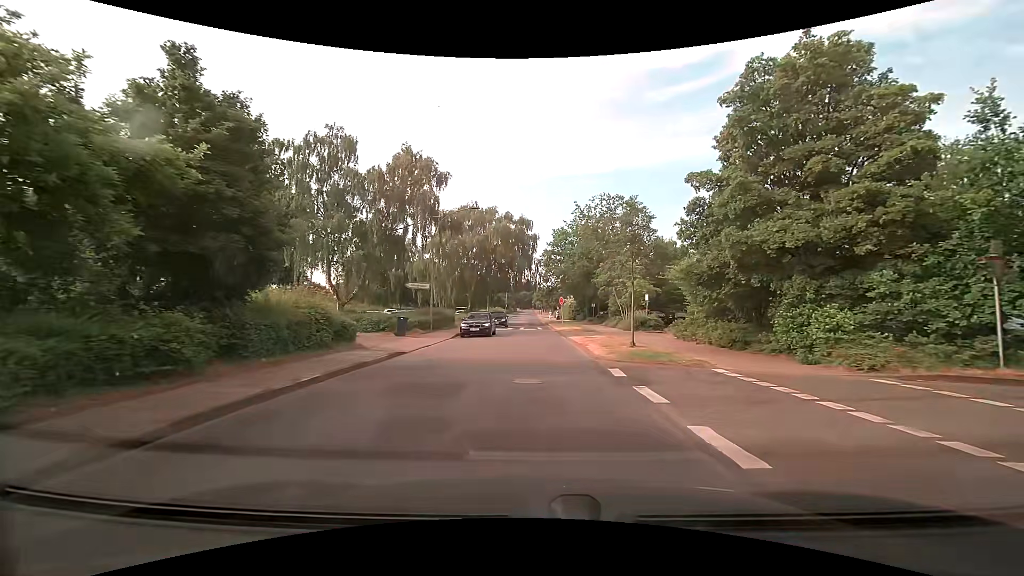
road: residential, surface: asphalt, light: Day
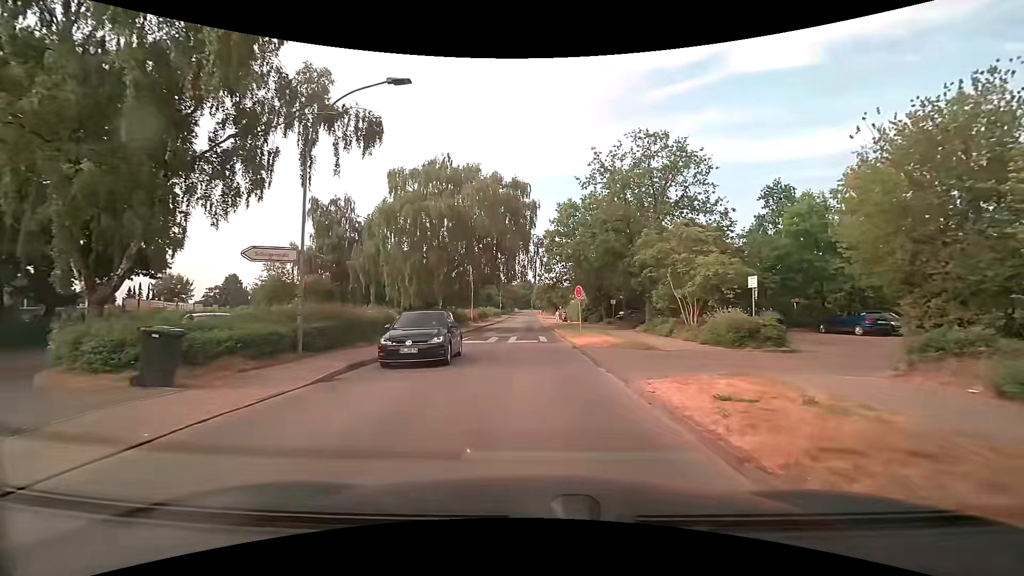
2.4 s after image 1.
(-0.1, +17.1) m; -1°
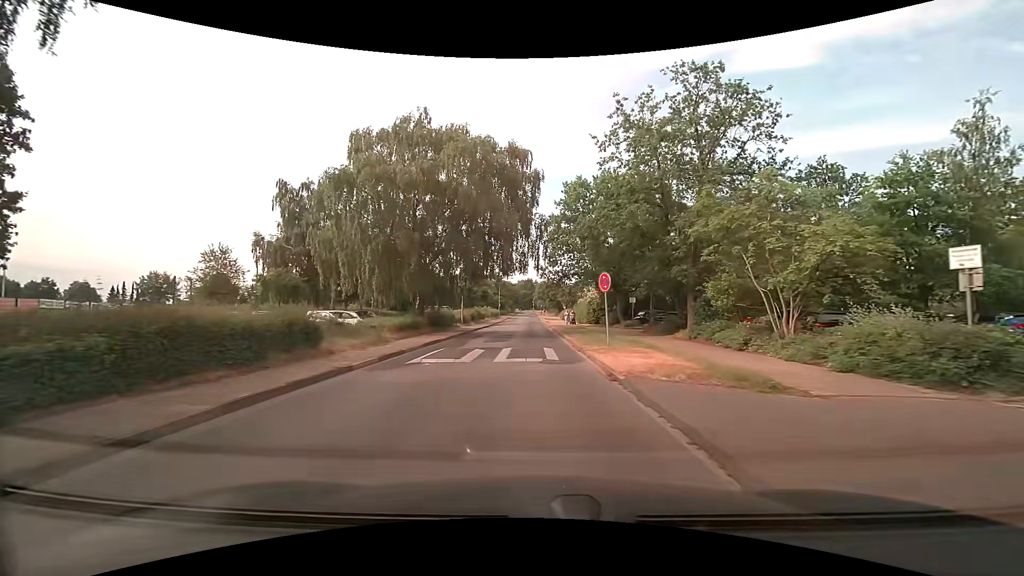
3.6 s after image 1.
(0.0, +8.7) m; +1°
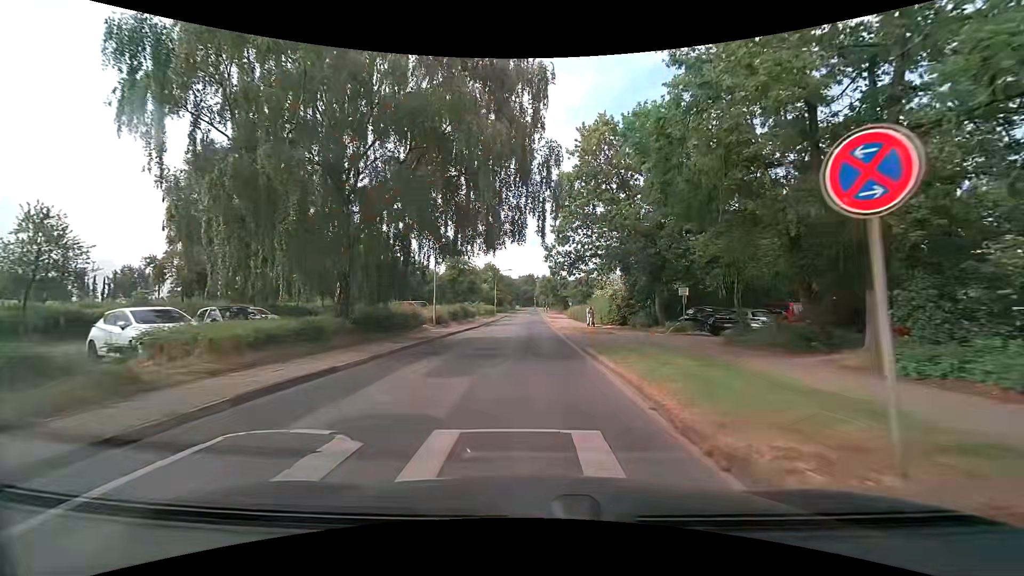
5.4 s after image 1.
(-0.1, +13.2) m; +1°
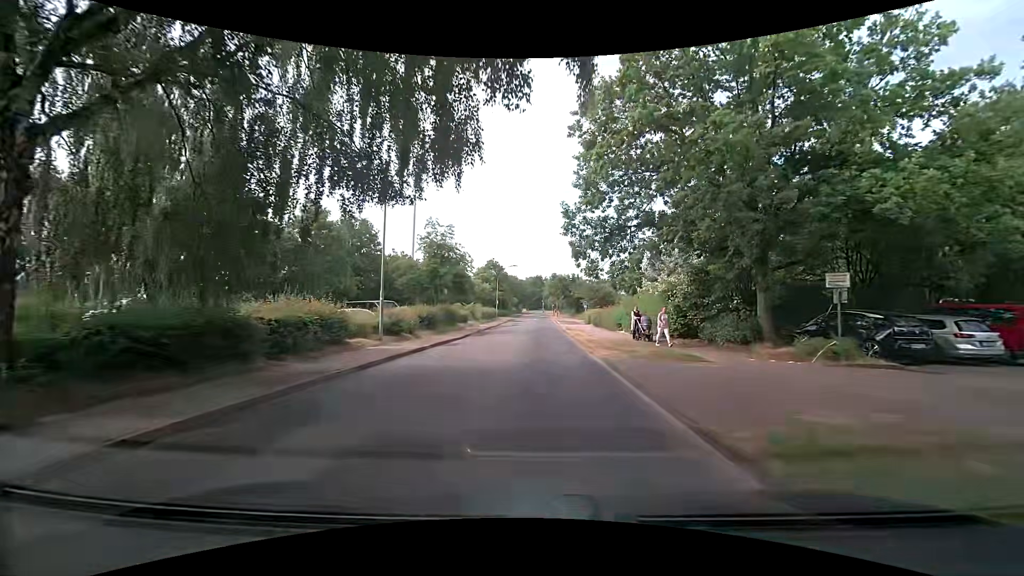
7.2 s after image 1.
(-0.5, +12.7) m; -3°
(0, +10) (0, +20) (0, +30) (+1, +40) (+1, +50) (+1, +60) (0, +70) (0, +80) (0, +90) (0, +100) m
